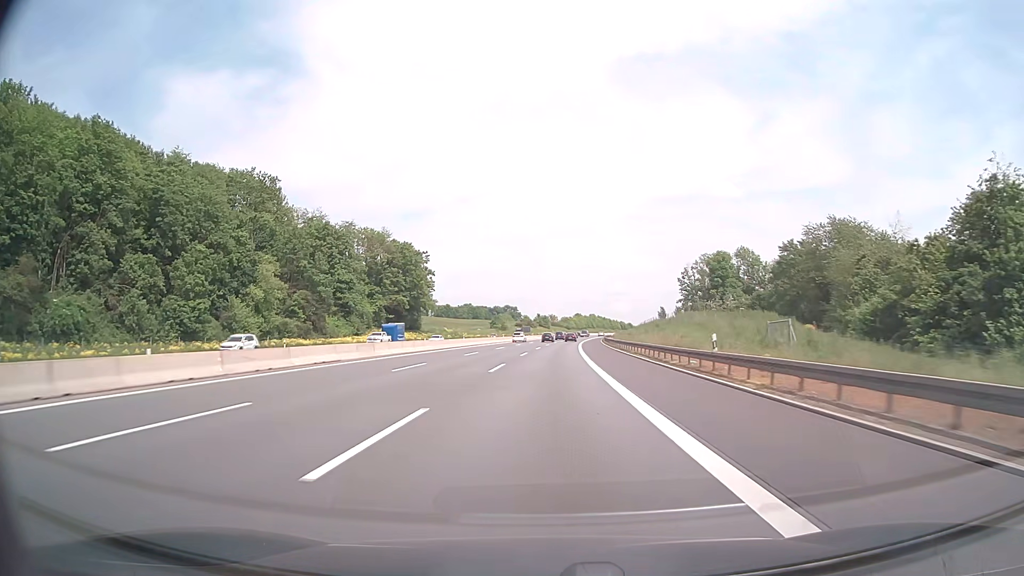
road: motorway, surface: asphalt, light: Day
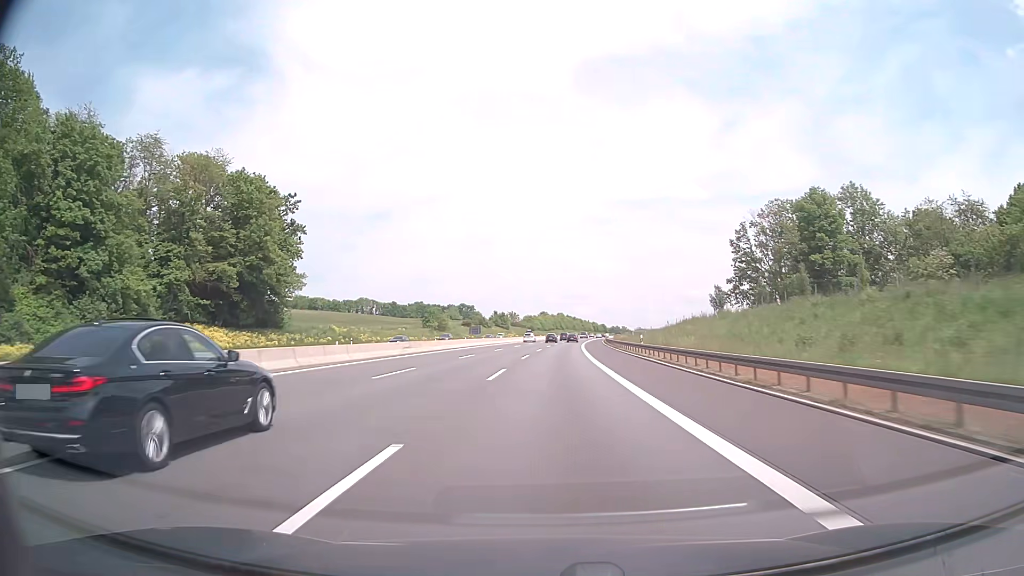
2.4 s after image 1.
(+1.9, +75.9) m; +3°
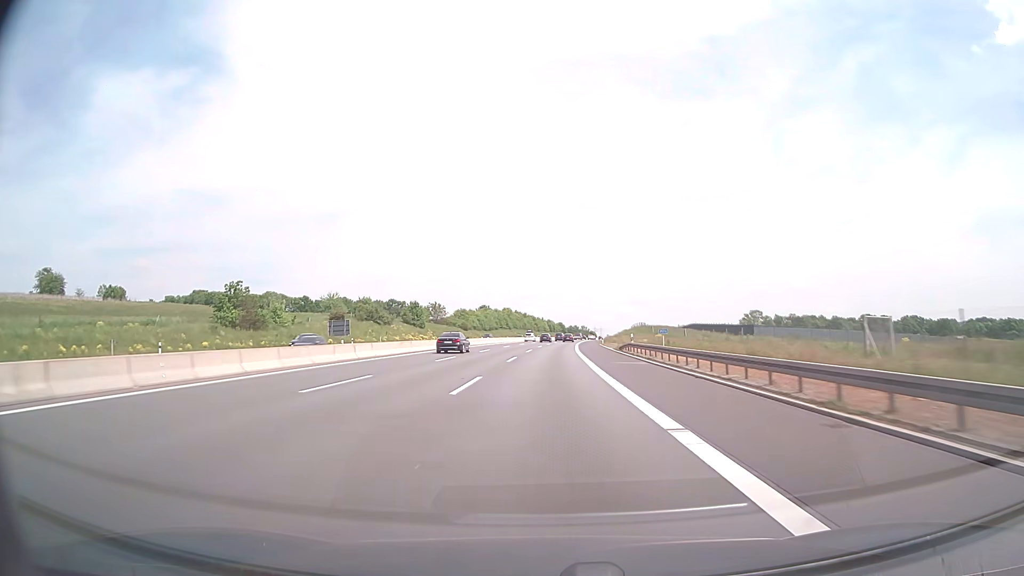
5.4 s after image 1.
(+3.7, +95.0) m; +4°
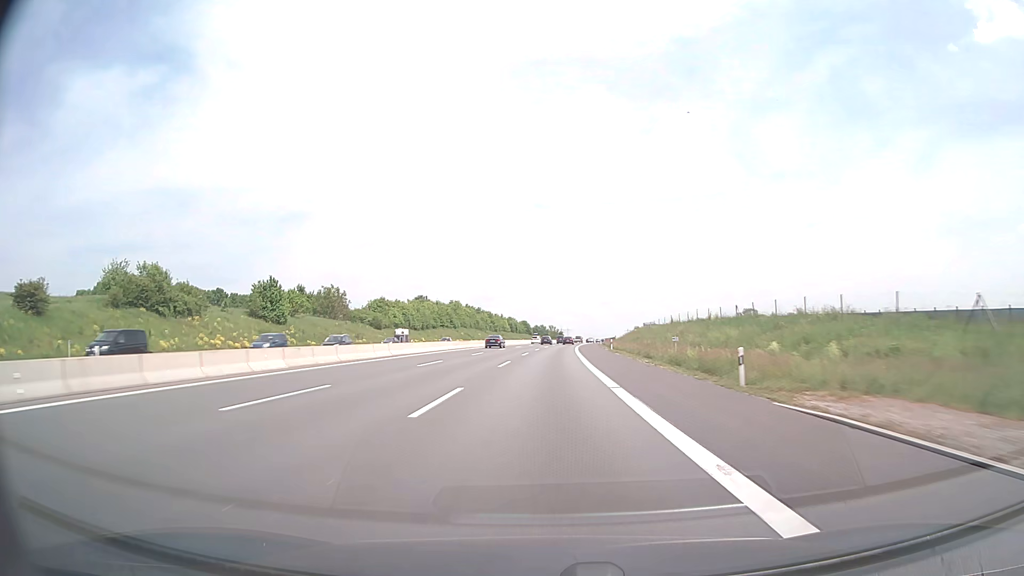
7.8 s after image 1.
(+2.0, +76.1) m; +3°
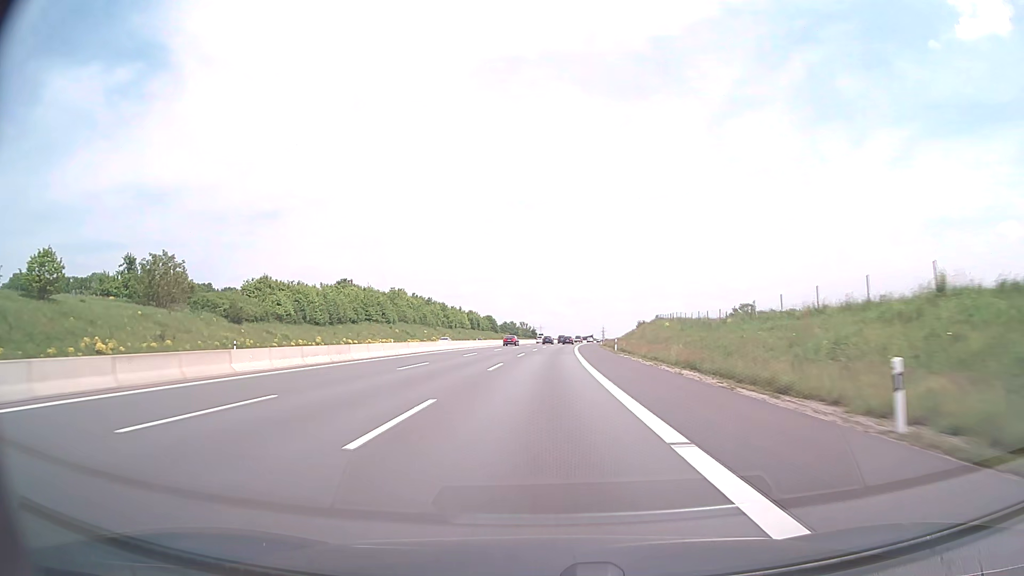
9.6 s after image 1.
(+1.1, +57.1) m; +2°
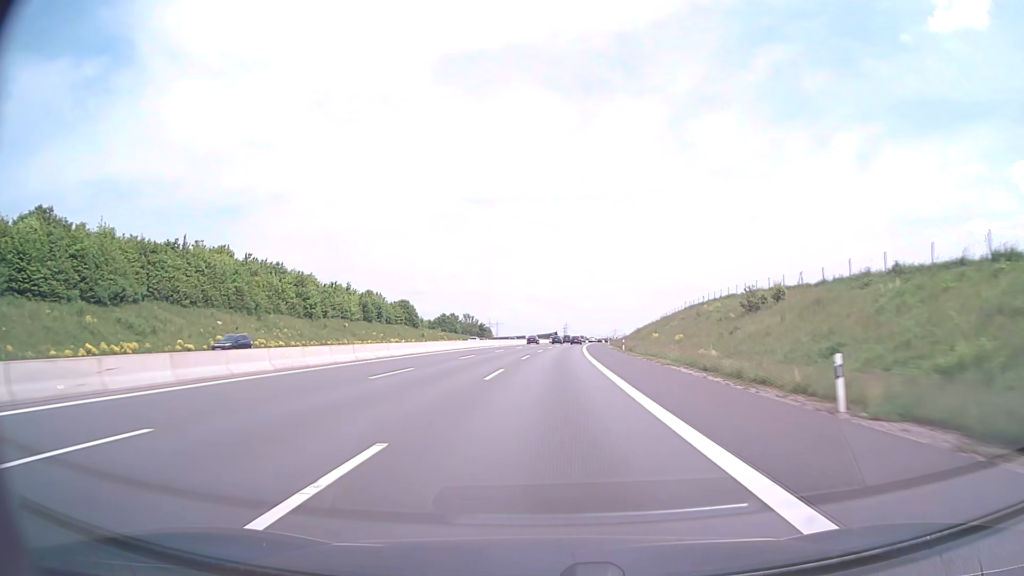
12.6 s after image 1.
(+2.9, +95.4) m; +3°
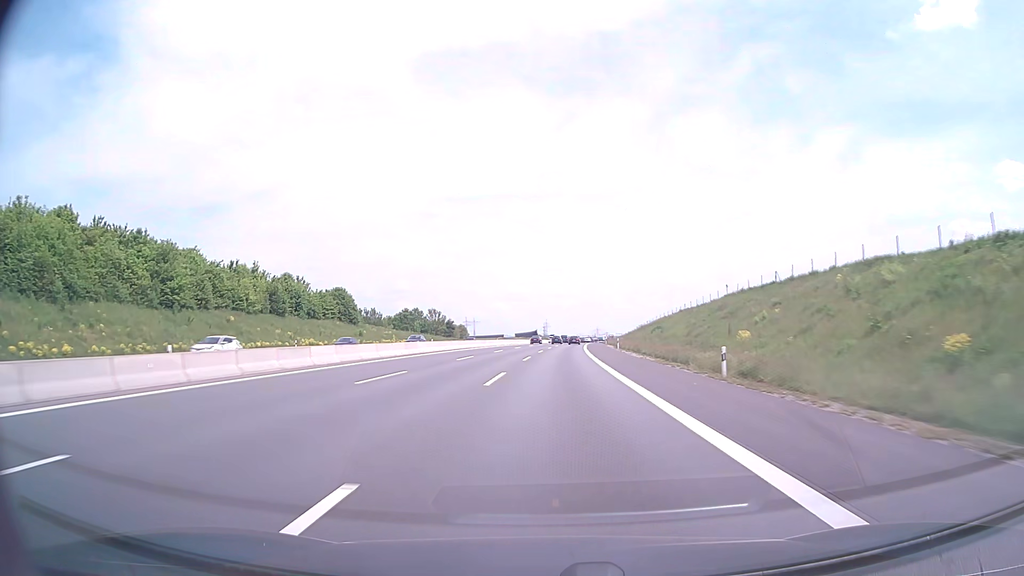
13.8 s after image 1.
(+0.5, +38.2) m; +2°
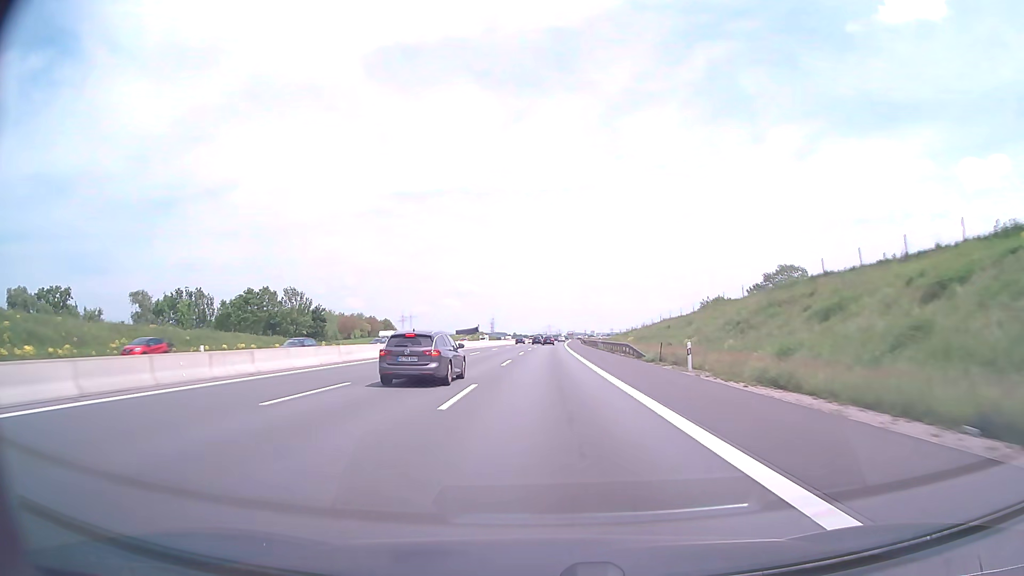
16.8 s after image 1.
(+3.8, +95.4) m; +4°
(0, +10) (0, +20) (0, +30) (0, +40) (0, +50) (+1, +60) (+1, +70) (+1, +80) (+1, +90) (+2, +100) m
